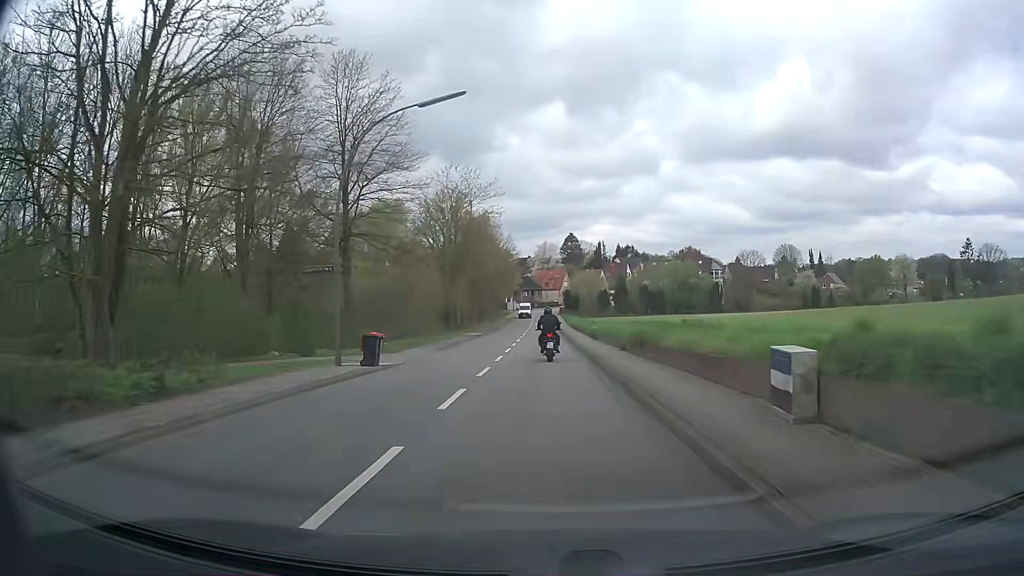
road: secondary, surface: asphalt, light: Day
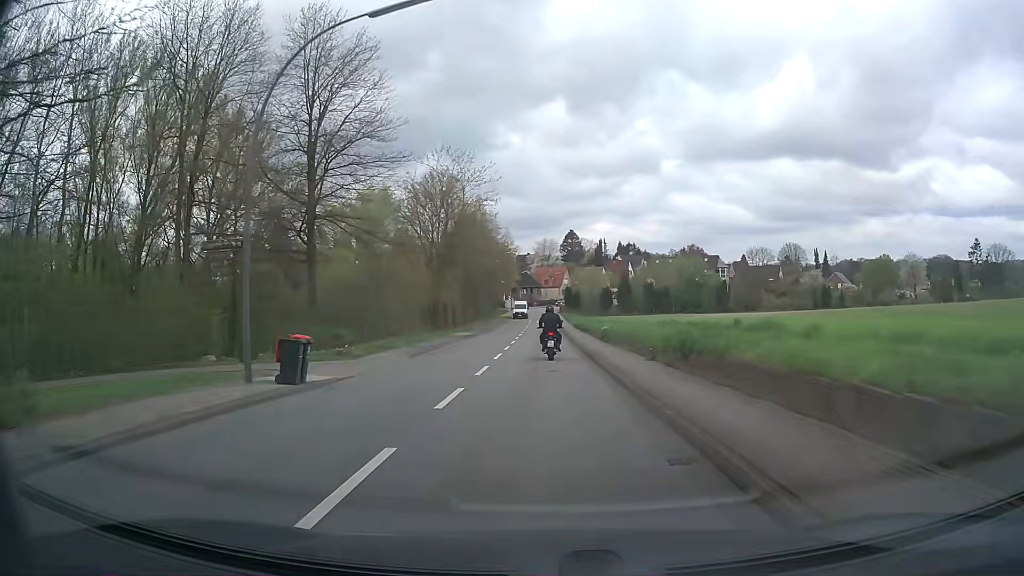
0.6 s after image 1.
(0.0, +6.2) m; +1°
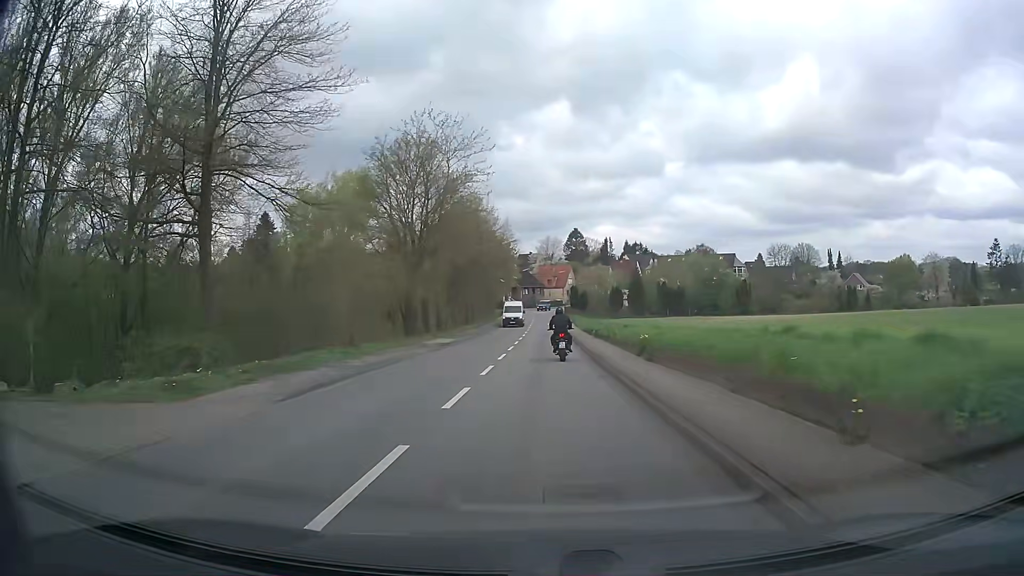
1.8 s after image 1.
(-0.1, +11.5) m; -1°
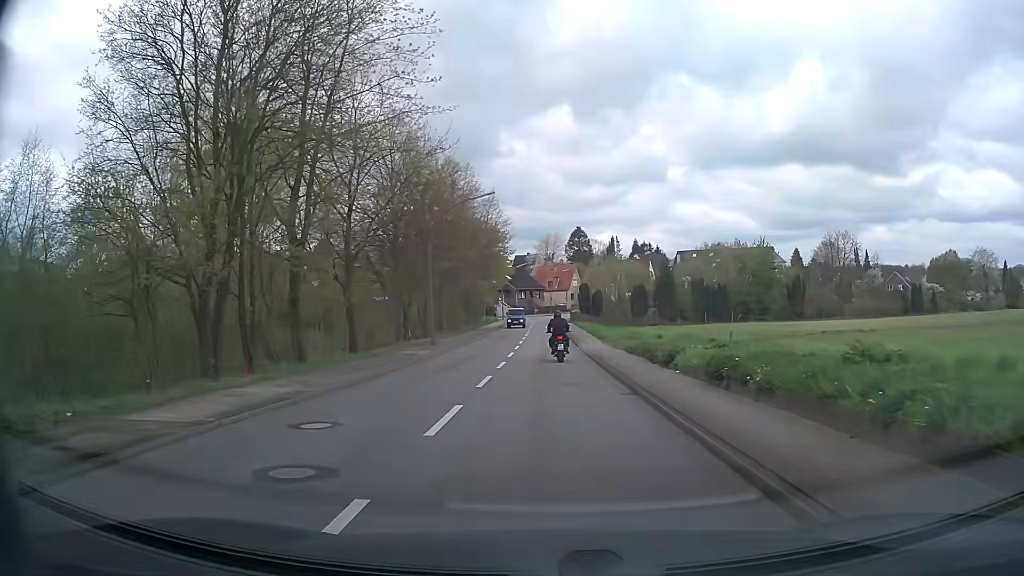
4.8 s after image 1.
(0.0, +26.0) m; 0°
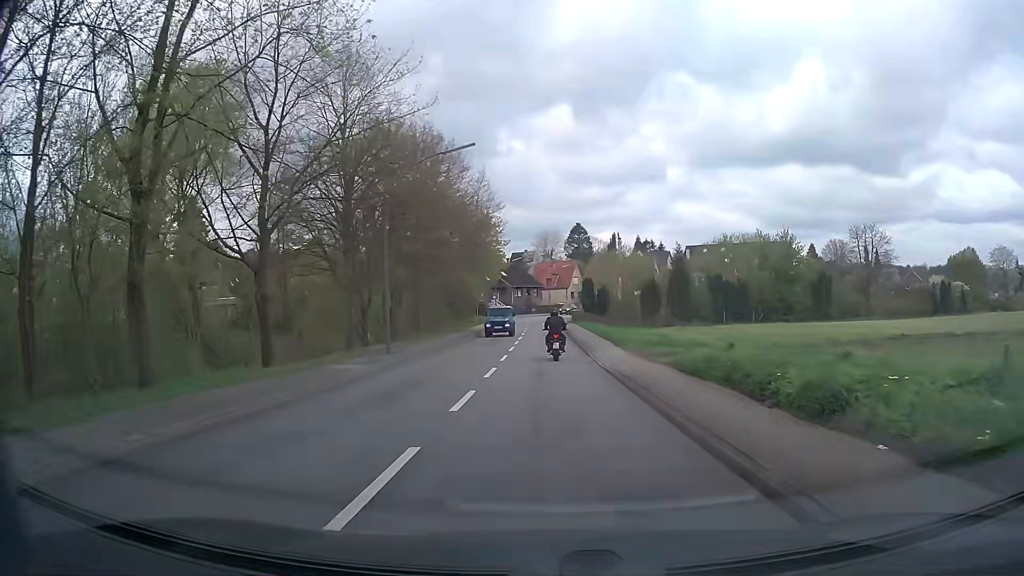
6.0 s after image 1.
(+0.1, +9.8) m; +1°
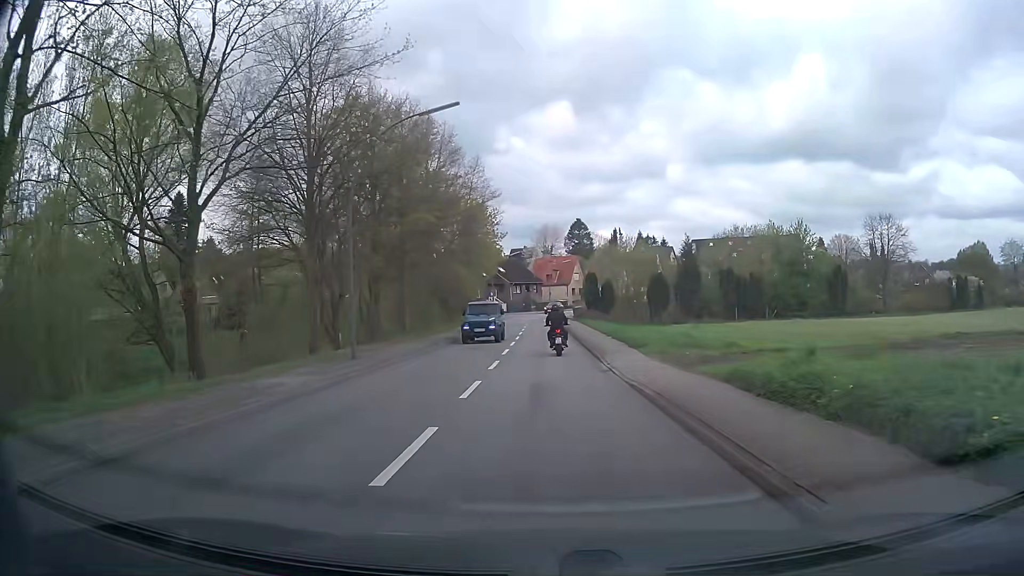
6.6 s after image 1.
(0.0, +4.8) m; 0°
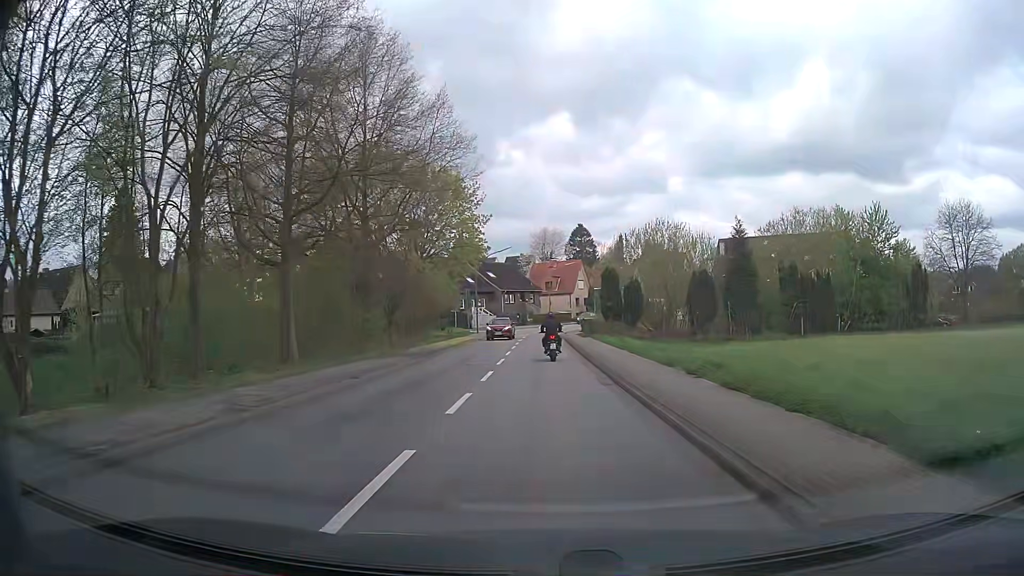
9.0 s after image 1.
(0.0, +19.3) m; -1°
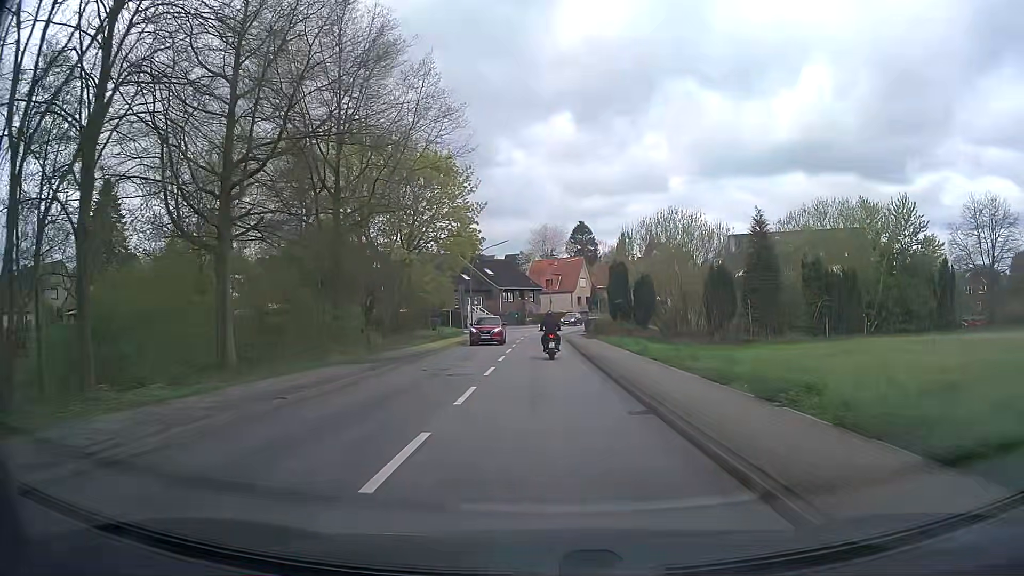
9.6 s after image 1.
(+0.1, +4.9) m; 0°
(0, +10) (0, +20) (0, +30) (0, +40) (+1, +50) (+1, +60) (+4, +70) (+7, +79) (+11, +88) (+16, +97) m
